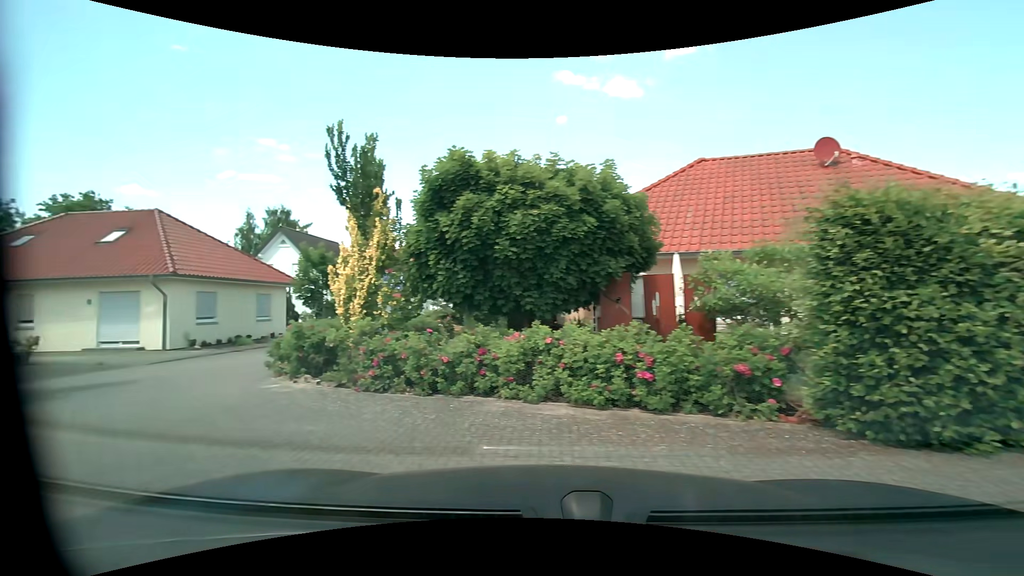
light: Day
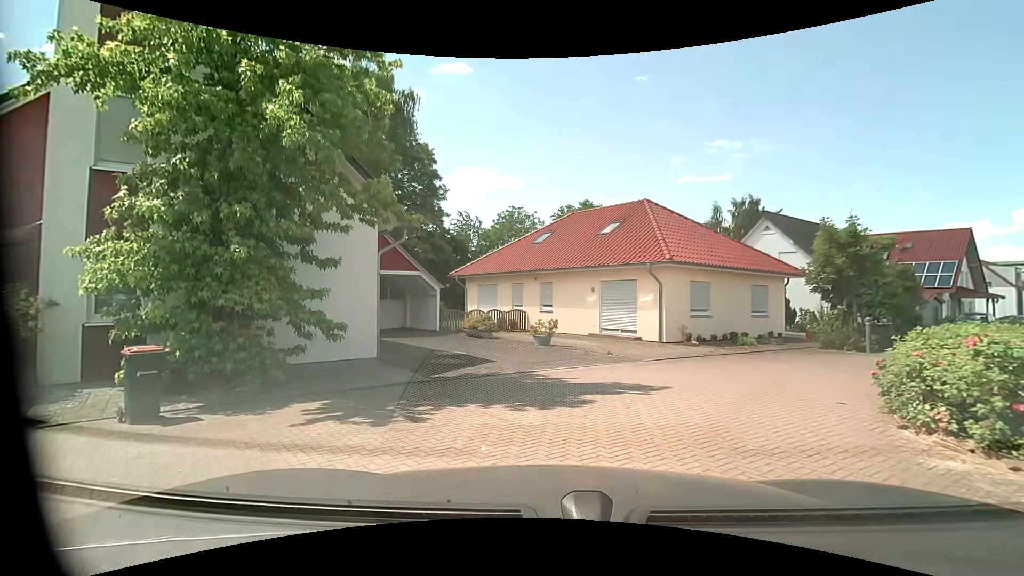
(-2.5, +4.2) m; -49°
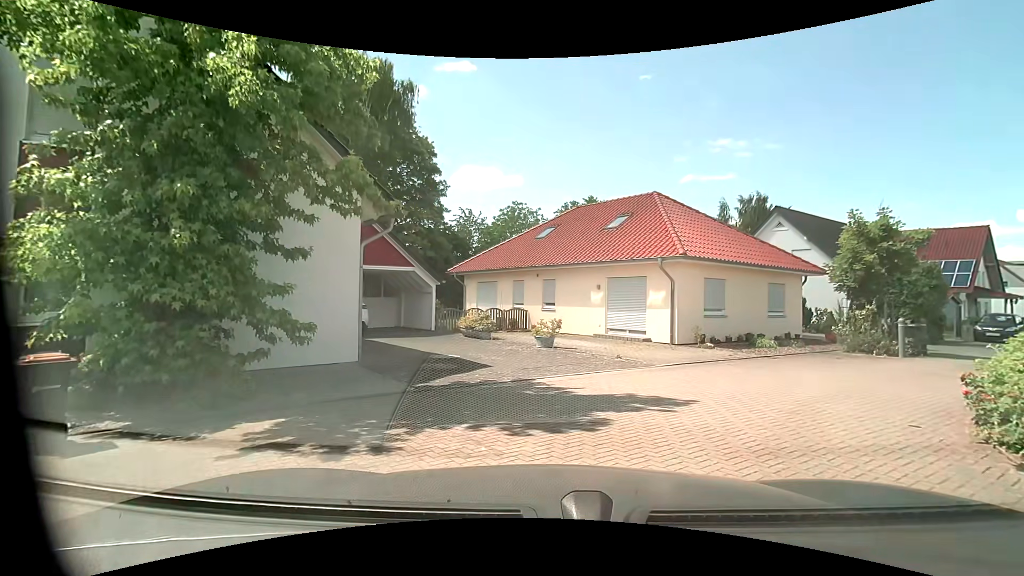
(0.0, +1.4) m; 0°
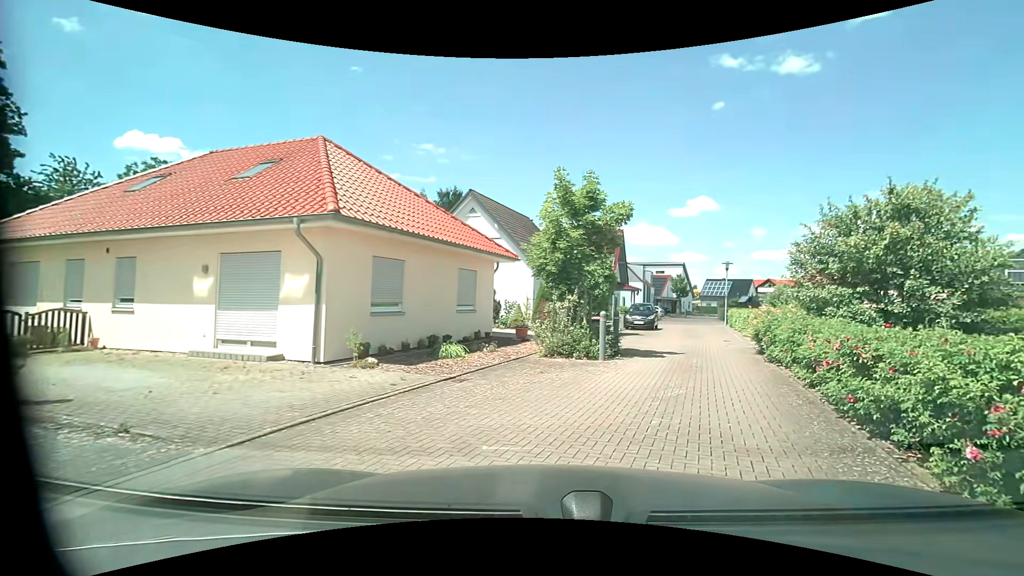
(+1.8, +6.8) m; +31°
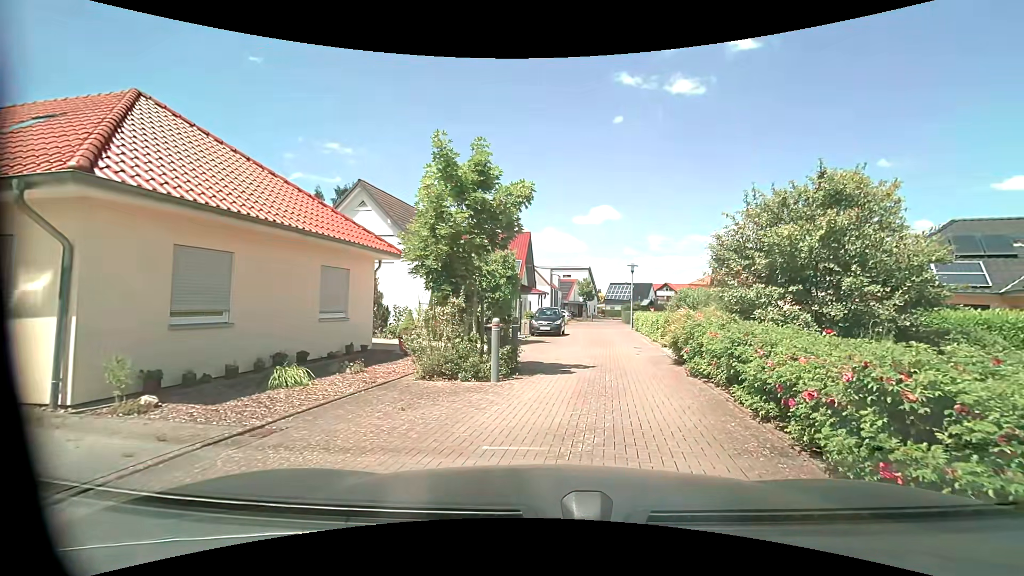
(+0.4, +2.8) m; +12°
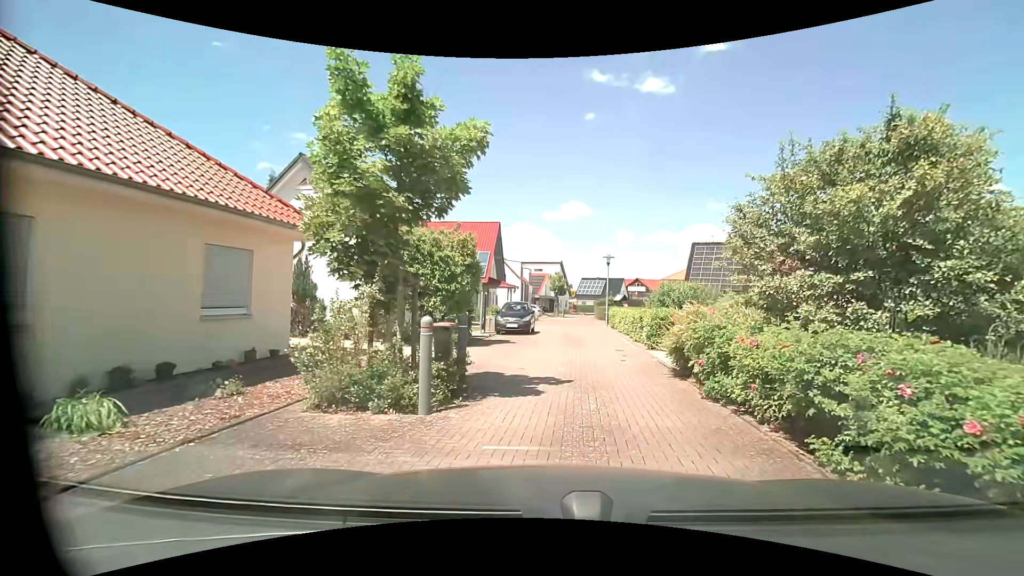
(0.0, +3.2) m; +3°
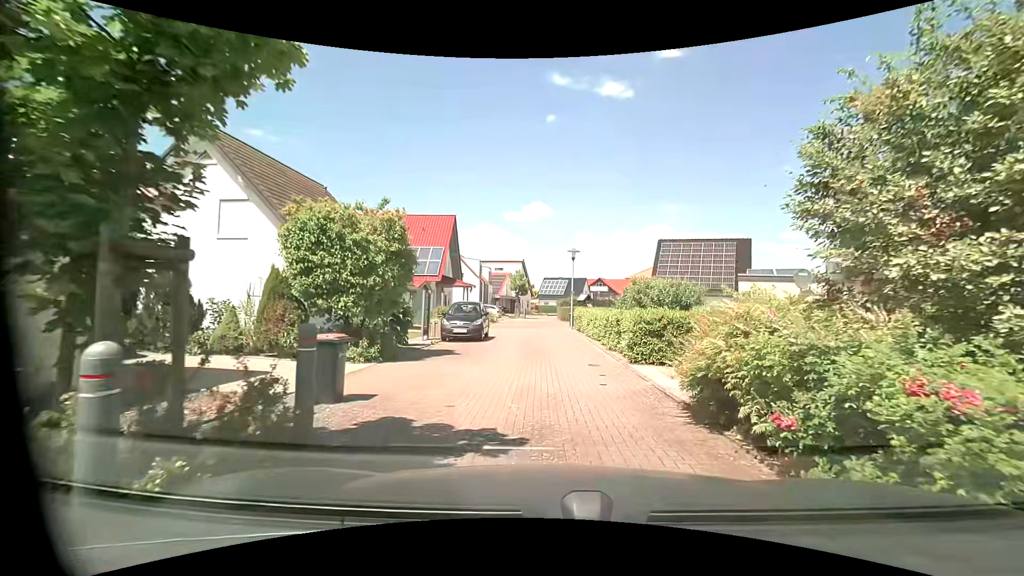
(+0.1, +4.0) m; +3°
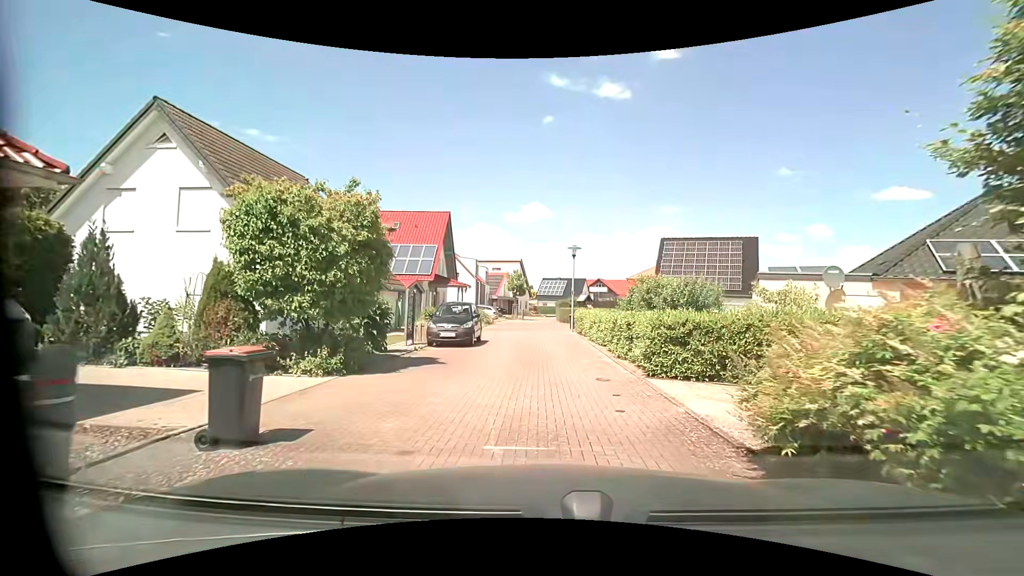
(0.0, +2.1) m; 0°
(0, +10) (0, +20) (0, +30) (0, +40) (0, +50) (0, +60) (+2, +70) (+4, +80) (+7, +89) (+6, +99) m
